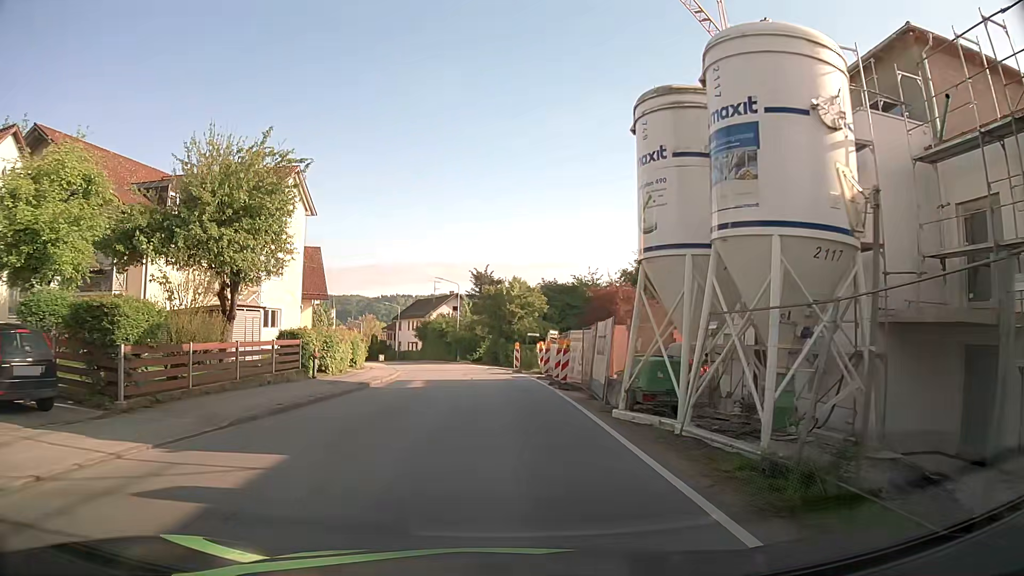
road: tertiary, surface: asphalt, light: Day
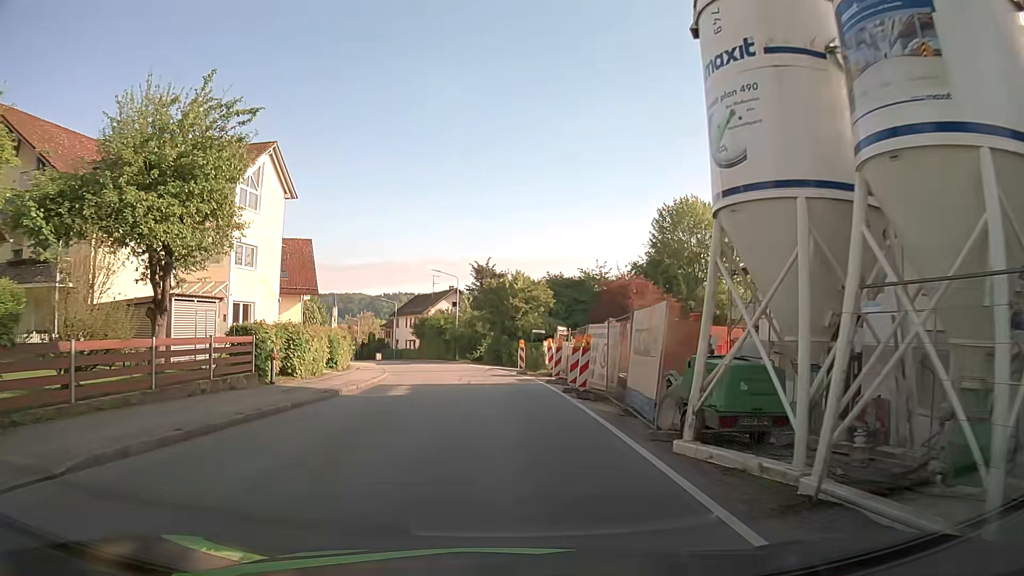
(0.0, +4.7) m; 0°
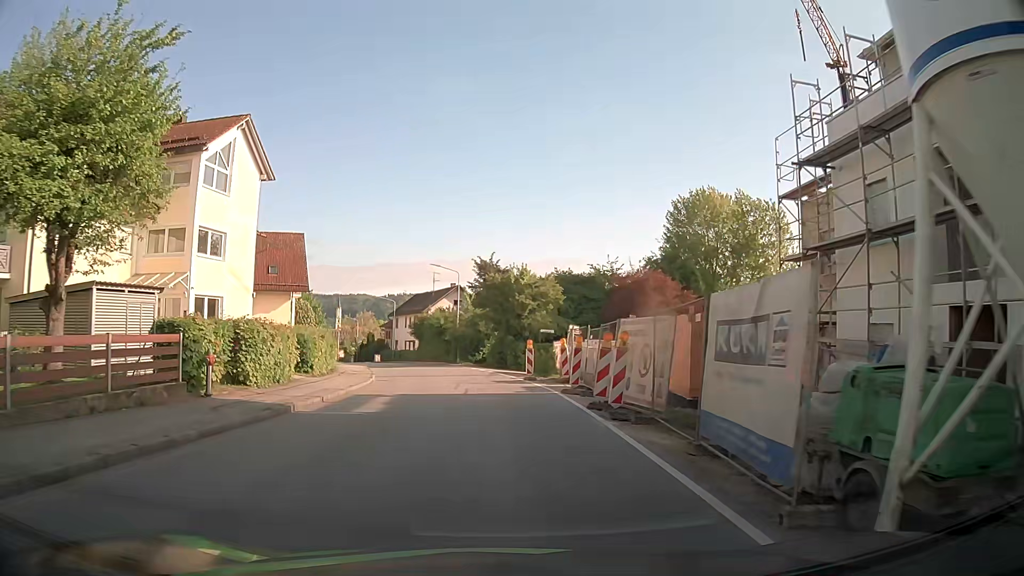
(0.0, +4.7) m; 0°
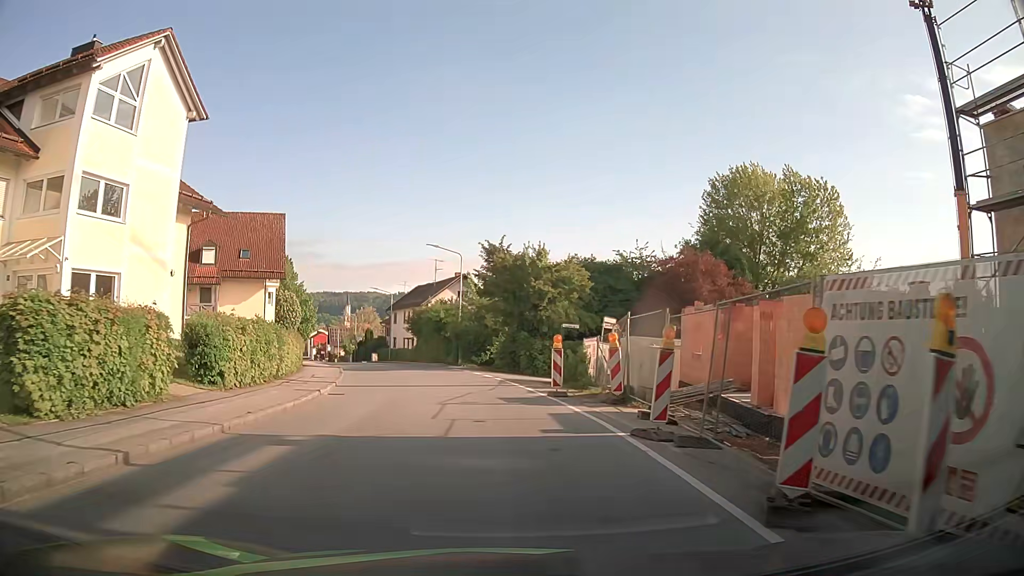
(-0.2, +9.7) m; -1°
